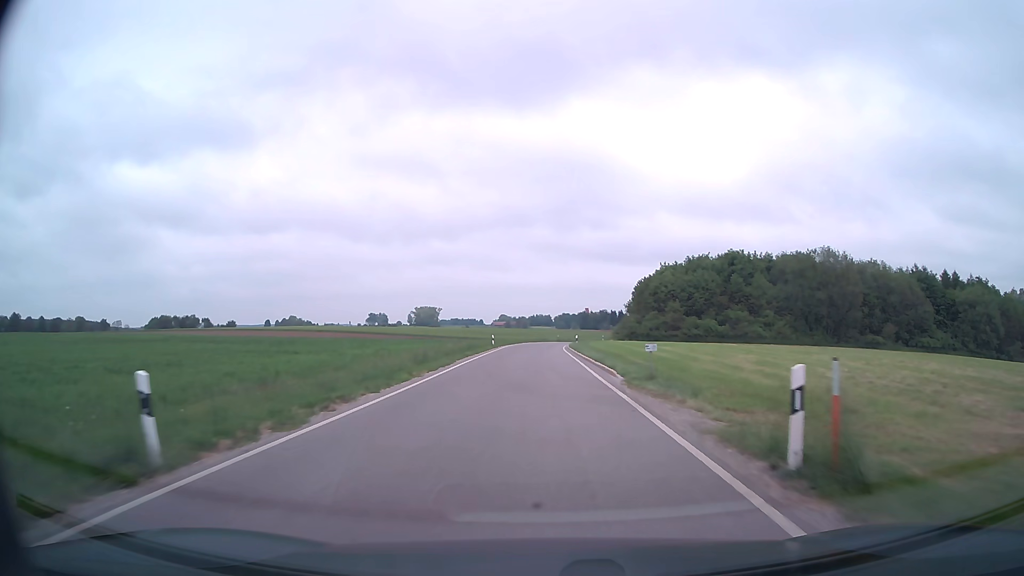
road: secondary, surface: asphalt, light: Day
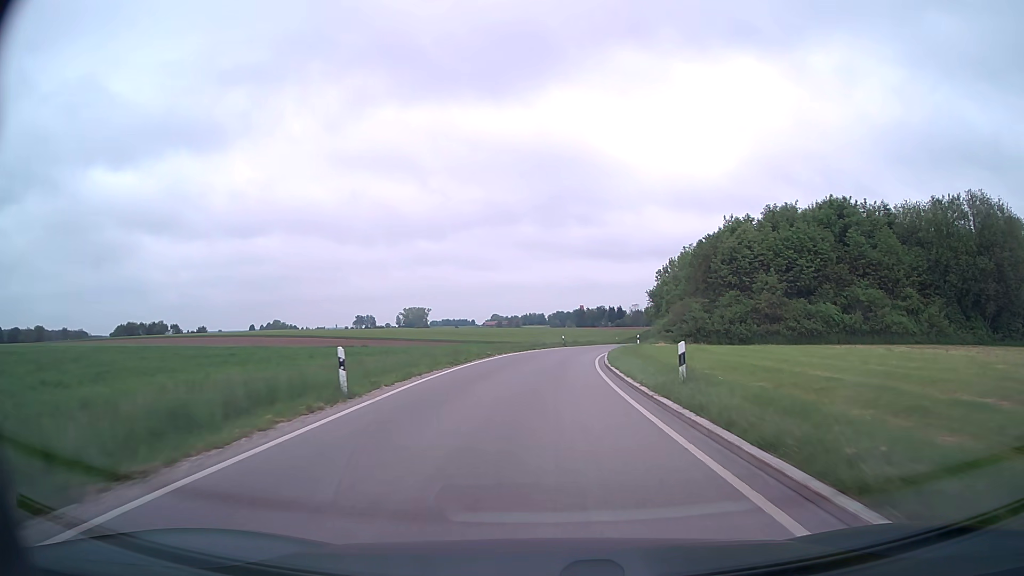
(-0.2, +40.4) m; 0°
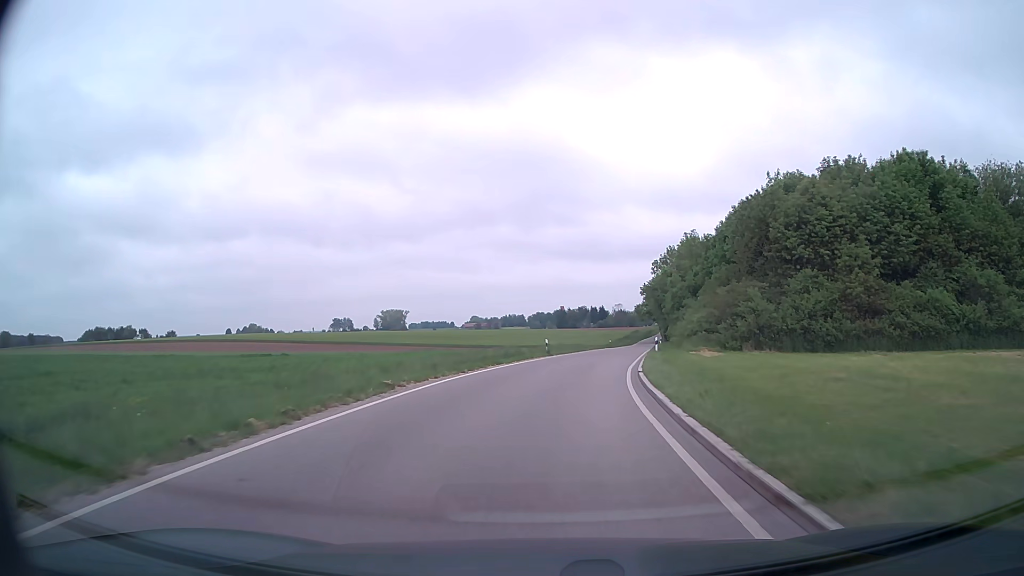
(+0.3, +18.9) m; +2°
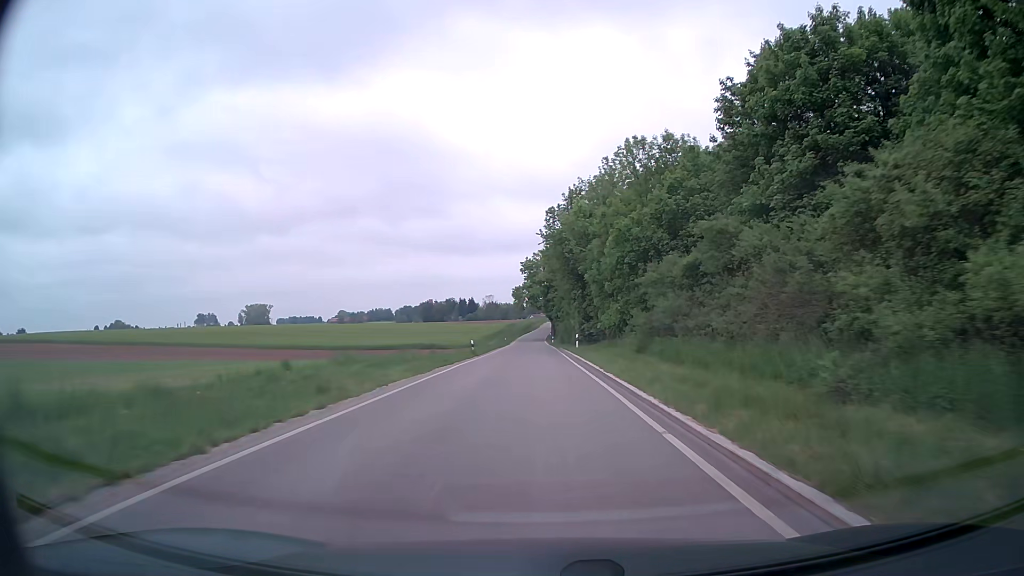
(+4.7, +45.9) m; +11°
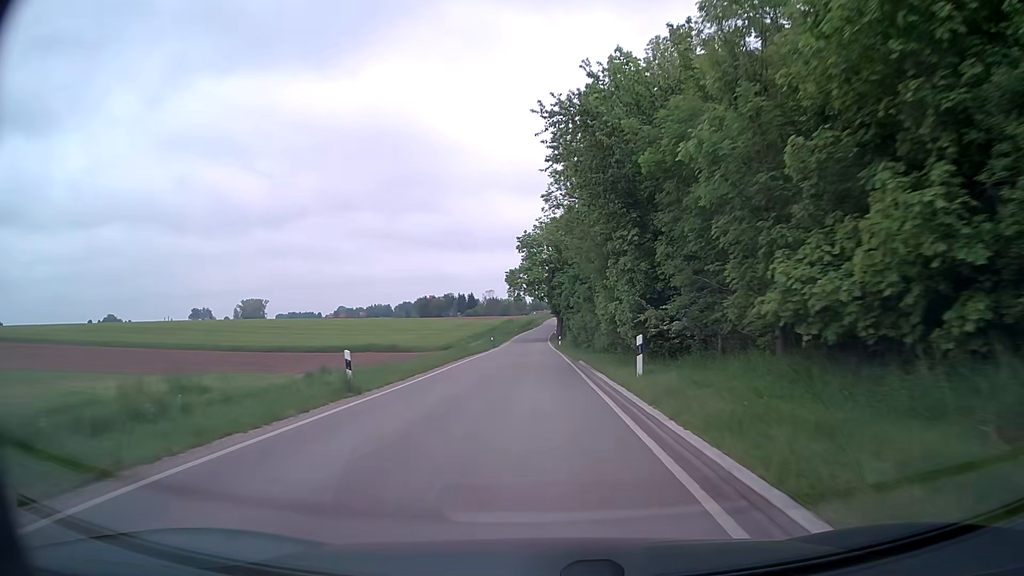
(0.0, +27.9) m; 0°
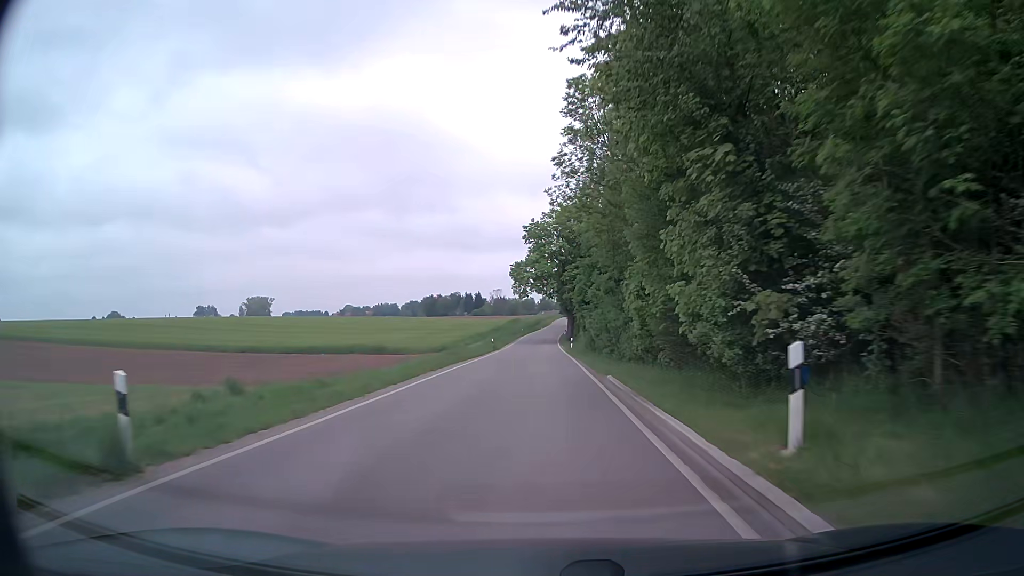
(0.0, +9.3) m; -1°
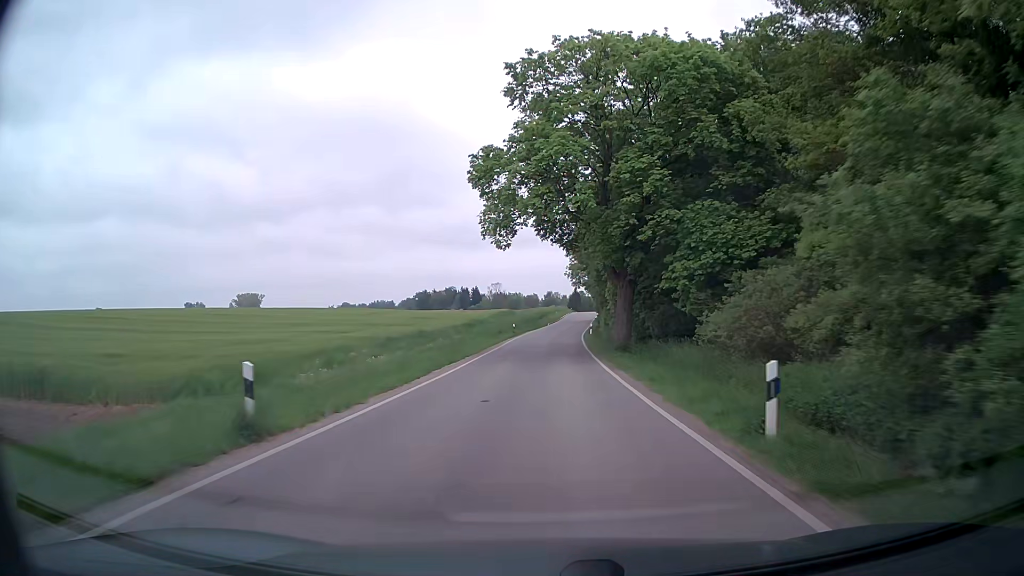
(-0.3, +47.1) m; 0°
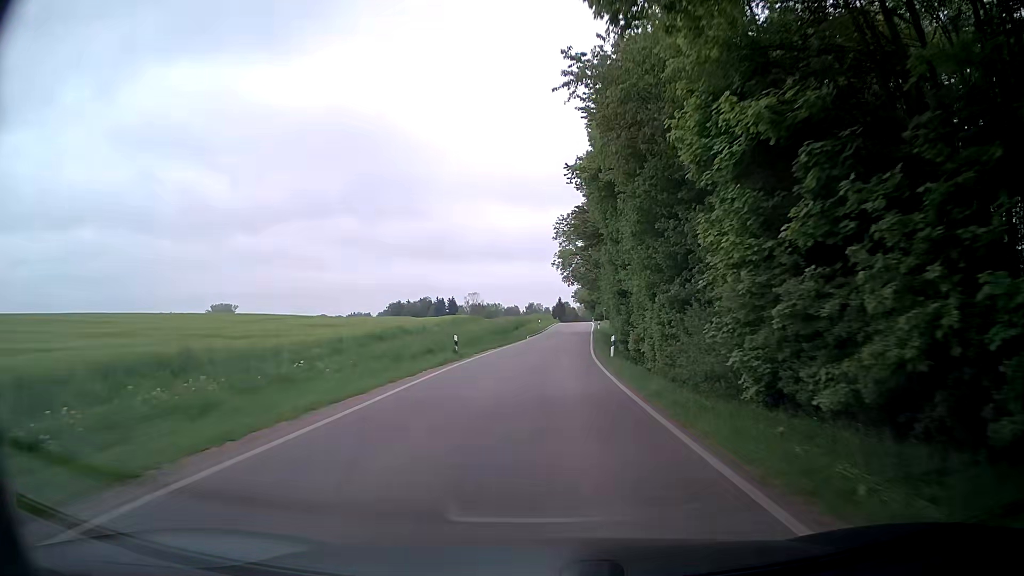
(+0.4, +29.3) m; +1°
(0, +10) (0, +20) (+1, +30) (+1, +40) (+2, +50) (+3, +60) (+4, +70) (+5, +80) (+6, +90) (+6, +100) m
